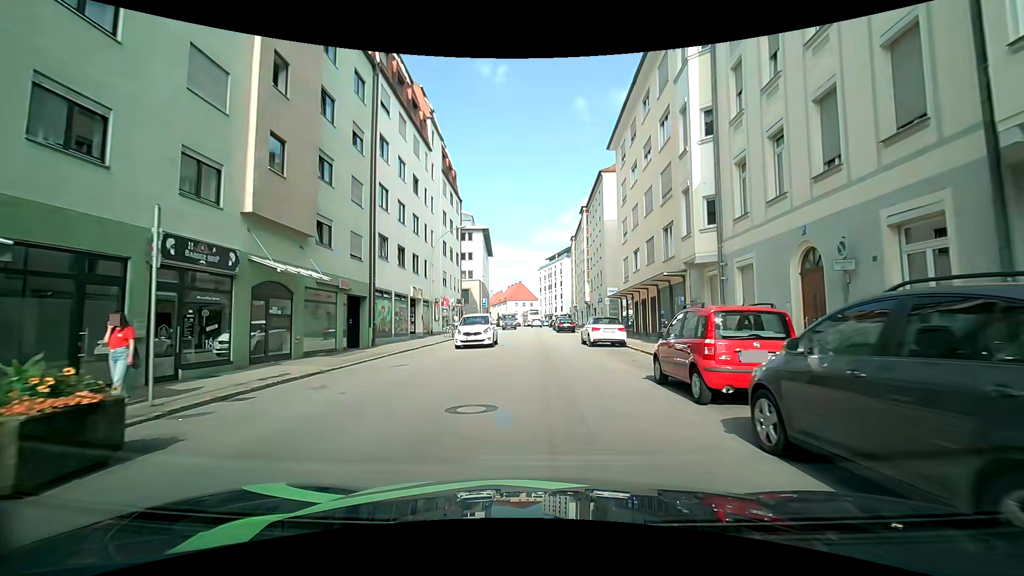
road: tertiary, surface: asphalt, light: Day
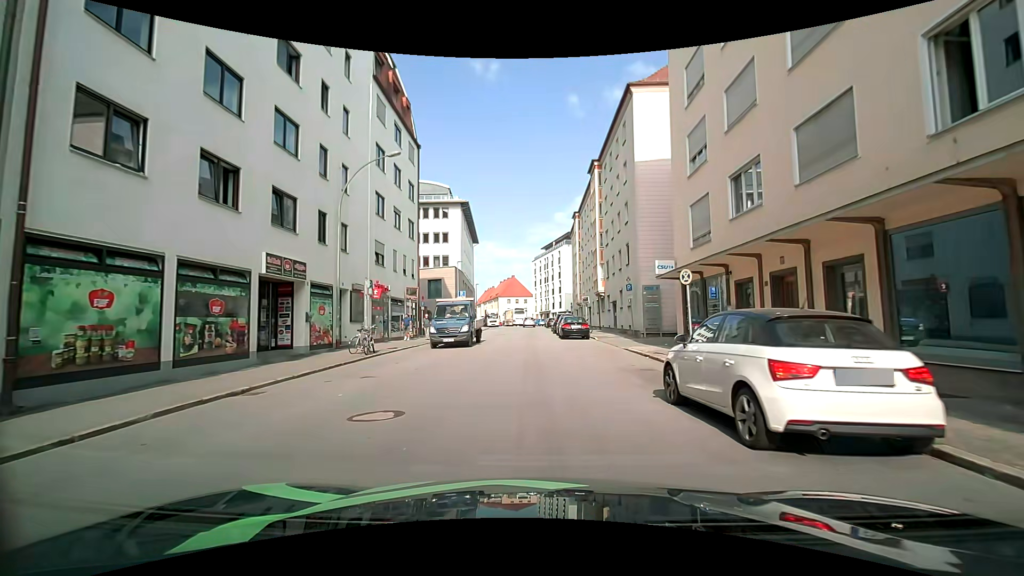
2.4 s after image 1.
(+0.1, +18.0) m; +1°
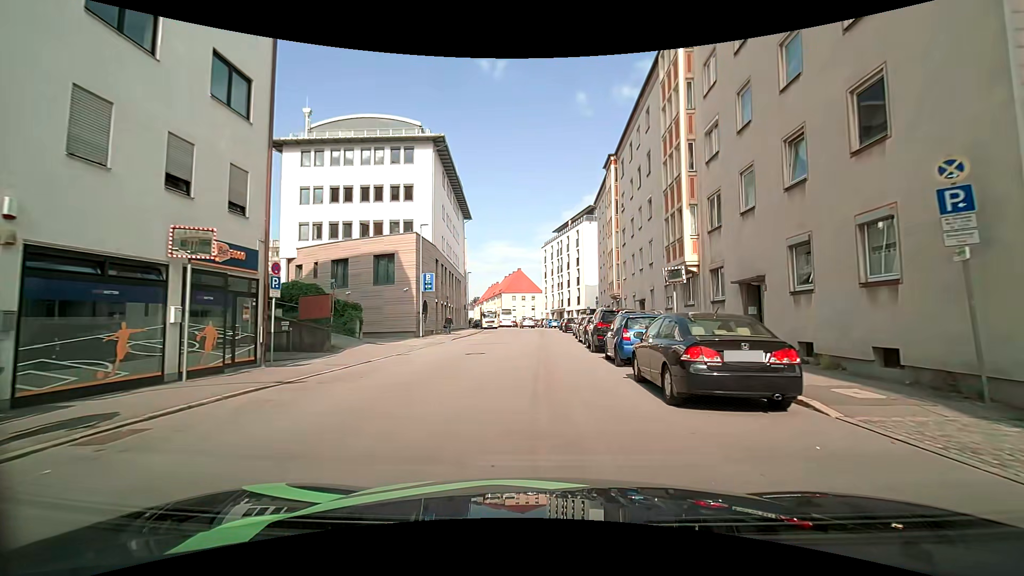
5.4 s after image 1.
(-0.6, +23.2) m; -1°
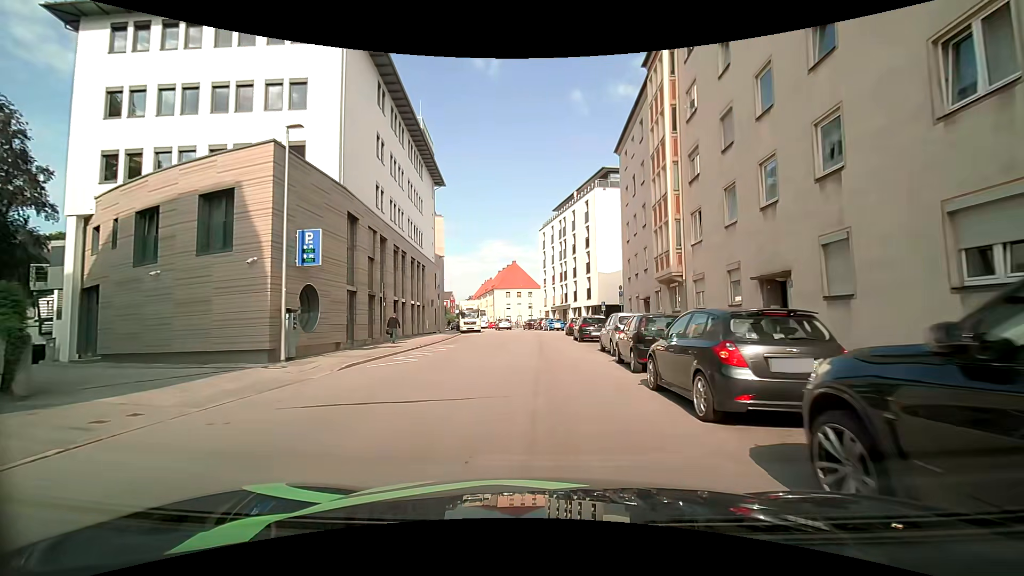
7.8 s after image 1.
(0.0, +18.8) m; 0°
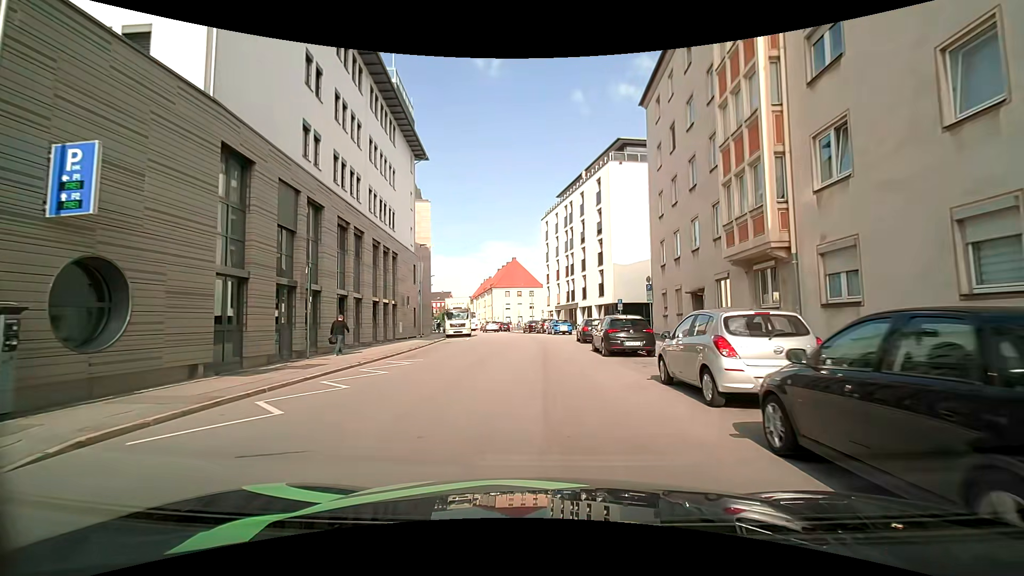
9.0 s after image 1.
(-0.1, +9.5) m; 0°
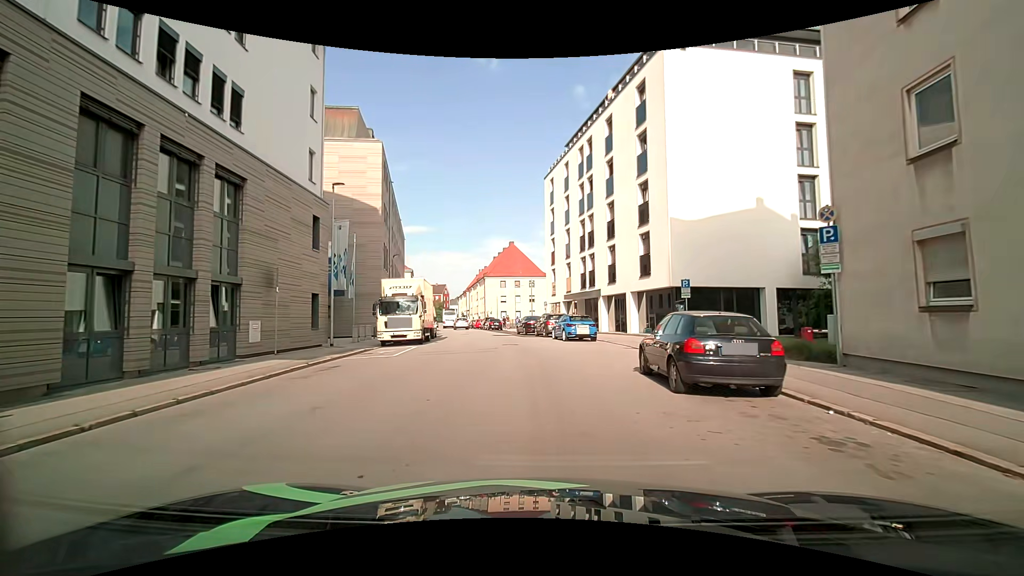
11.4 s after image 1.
(0.0, +18.9) m; 0°
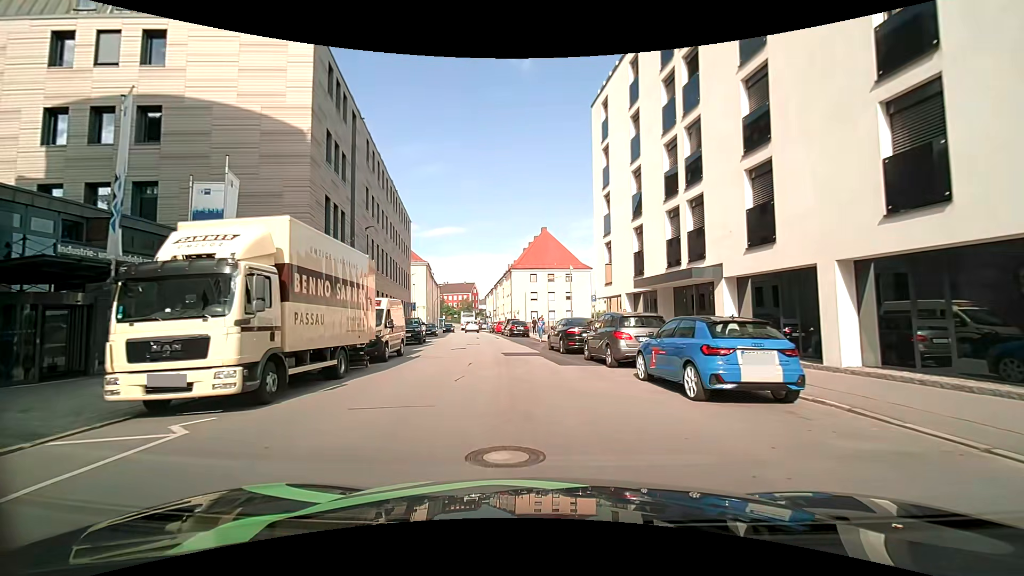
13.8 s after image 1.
(-0.4, +17.8) m; -4°
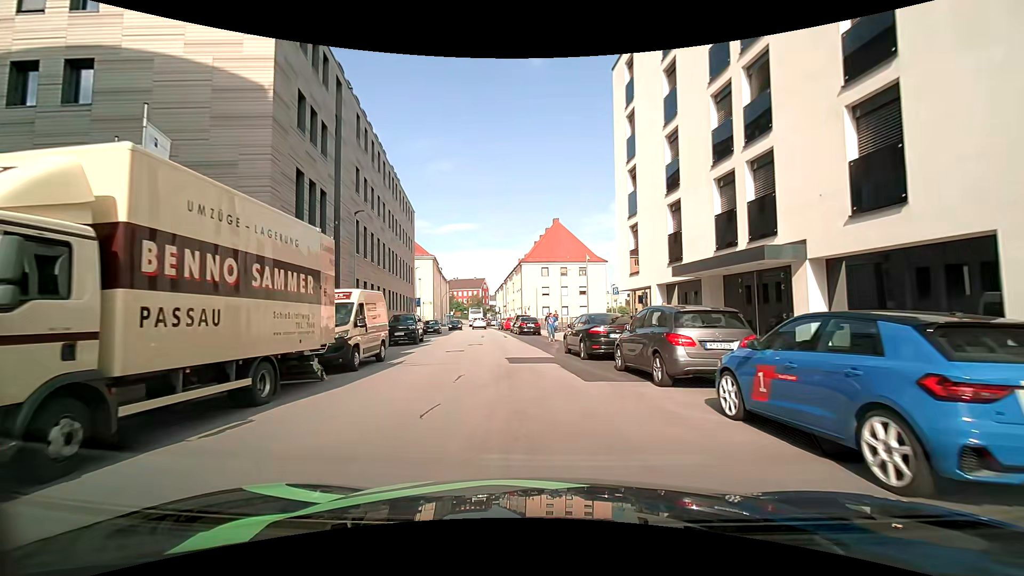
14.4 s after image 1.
(-0.1, +4.4) m; -2°
(0, +10) (-1, +20) (-2, +30) (-4, +40) (-5, +50) (-7, +60) (-8, +69) (-9, +79) (-11, +89) (-12, +99) m
